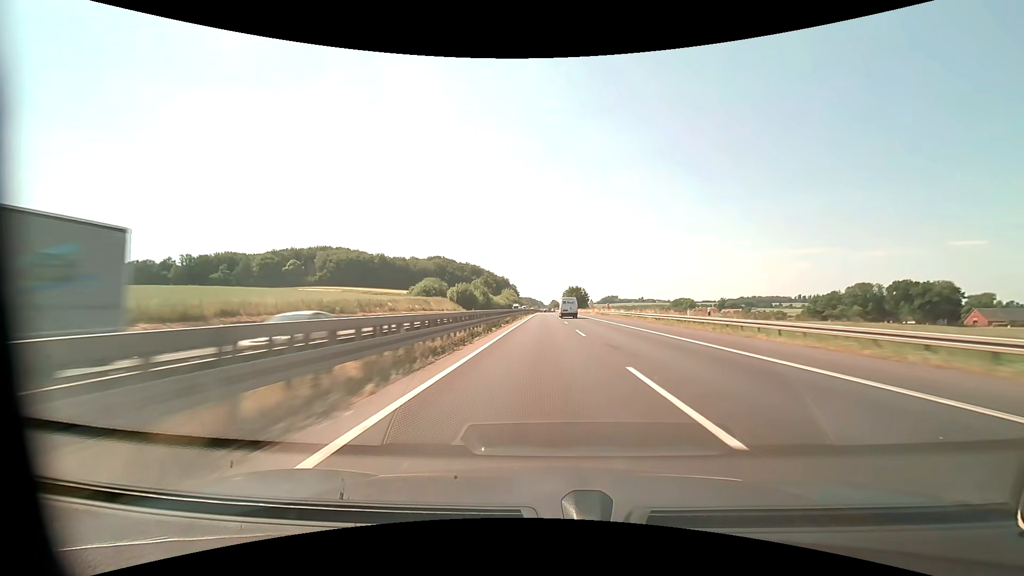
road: motorway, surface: asphalt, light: Day
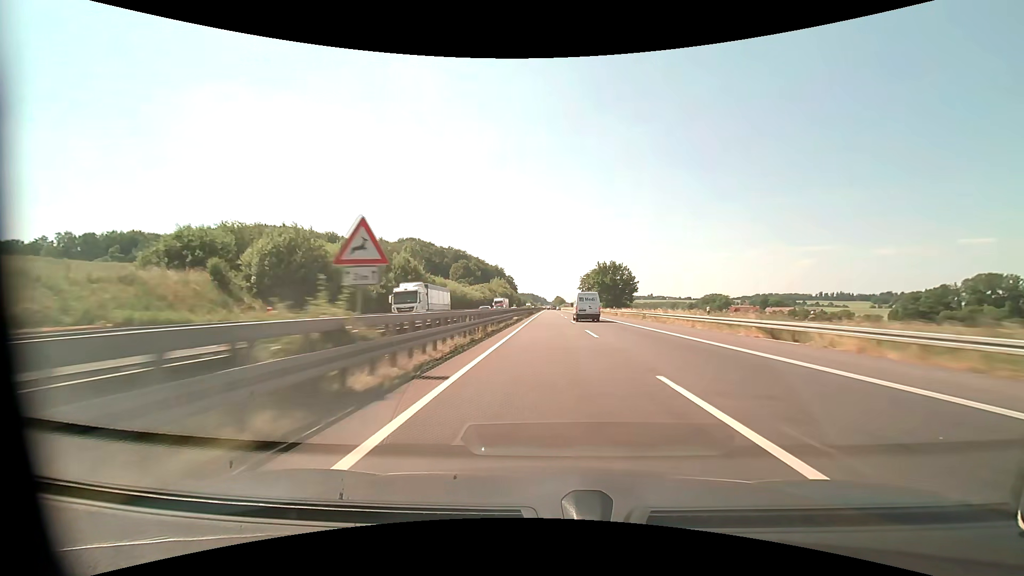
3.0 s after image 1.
(-0.4, +102.1) m; 0°
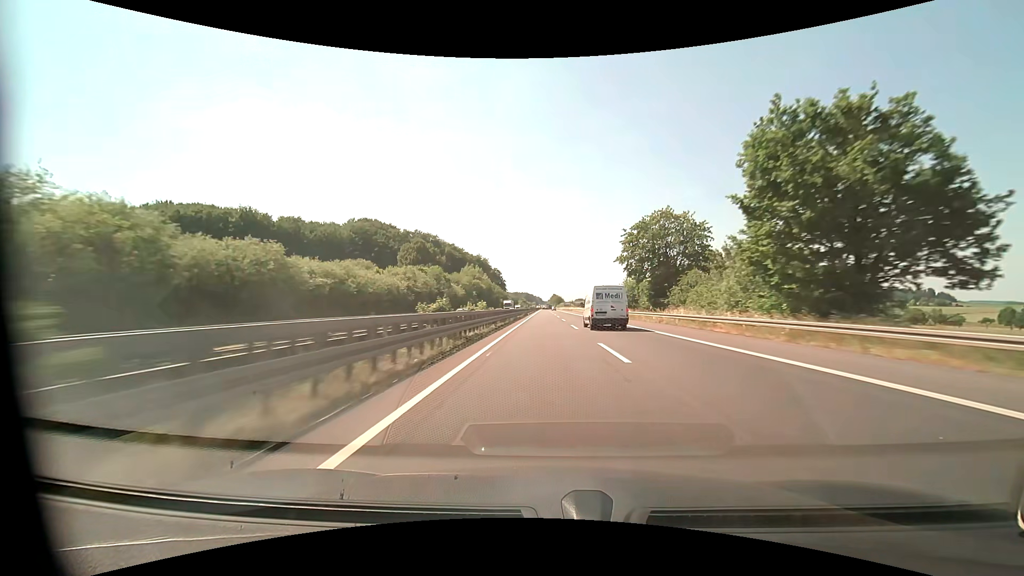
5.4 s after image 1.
(+0.5, +82.2) m; 0°
(0, +10) (0, +20) (0, +30) (0, +40) (0, +50) (0, +60) (0, +70) (0, +80) (0, +90) (0, +100) m
